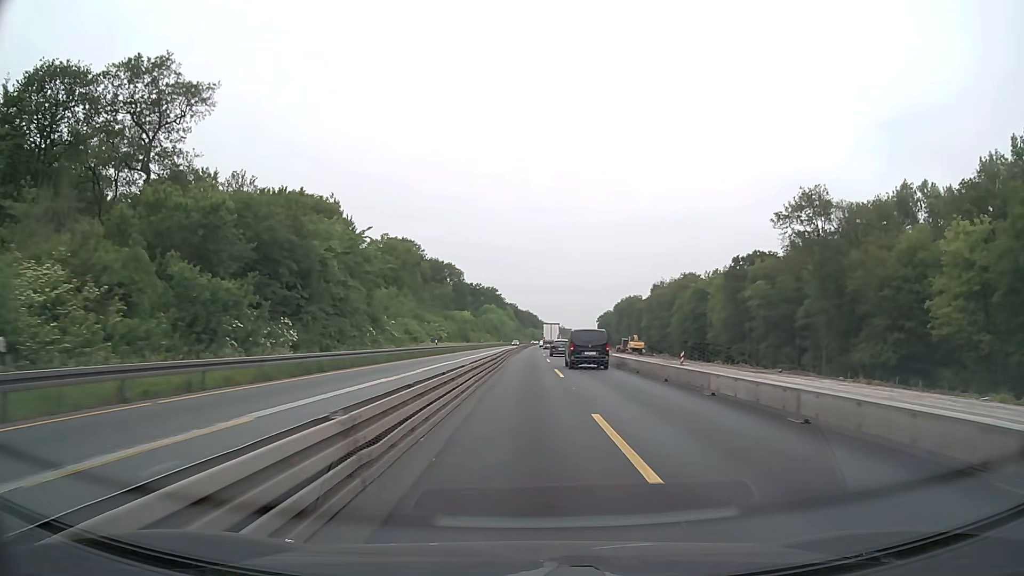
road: motorway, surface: concrete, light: Day
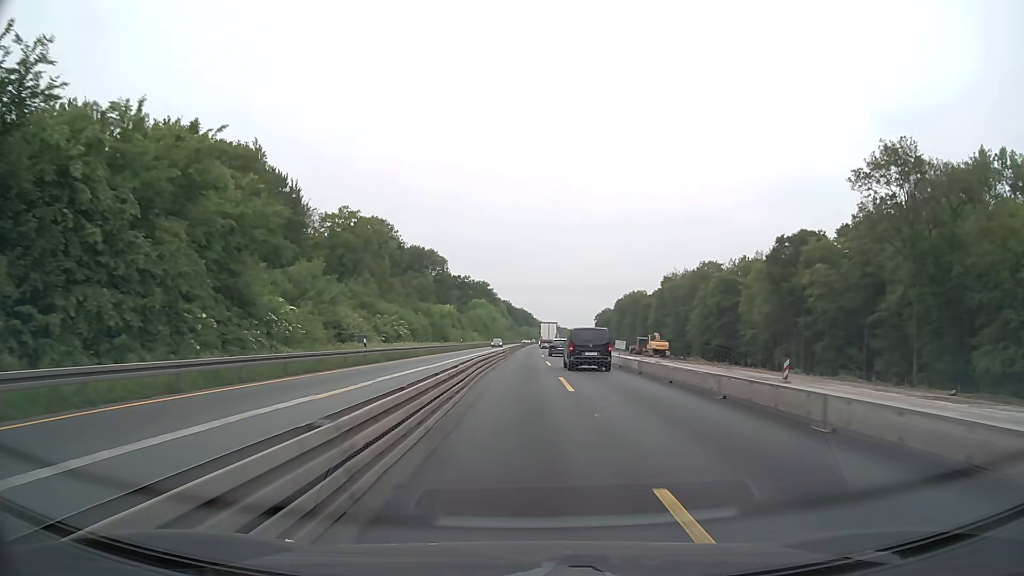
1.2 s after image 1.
(+0.1, +25.4) m; 0°
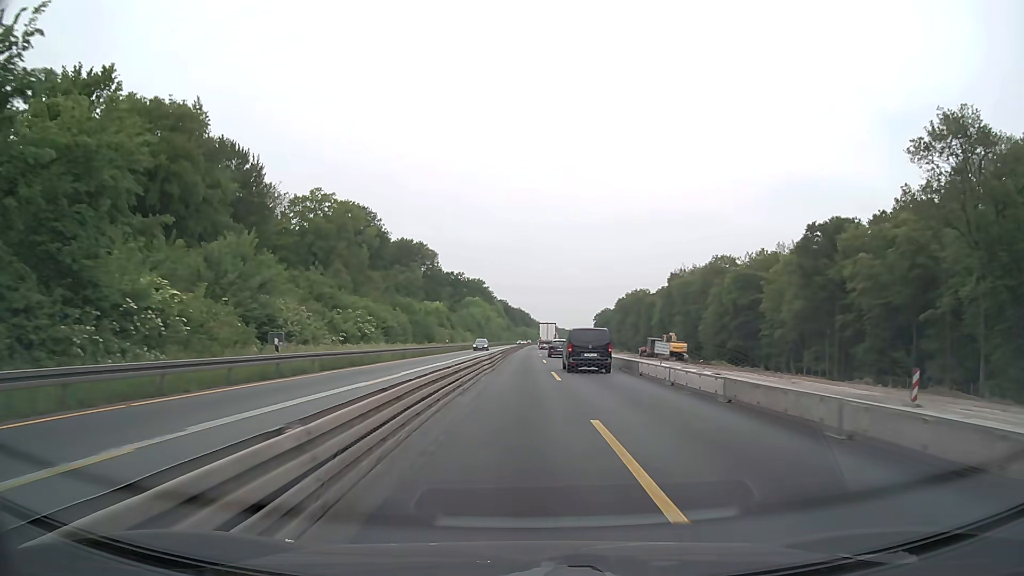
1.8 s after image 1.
(0.0, +12.7) m; 0°
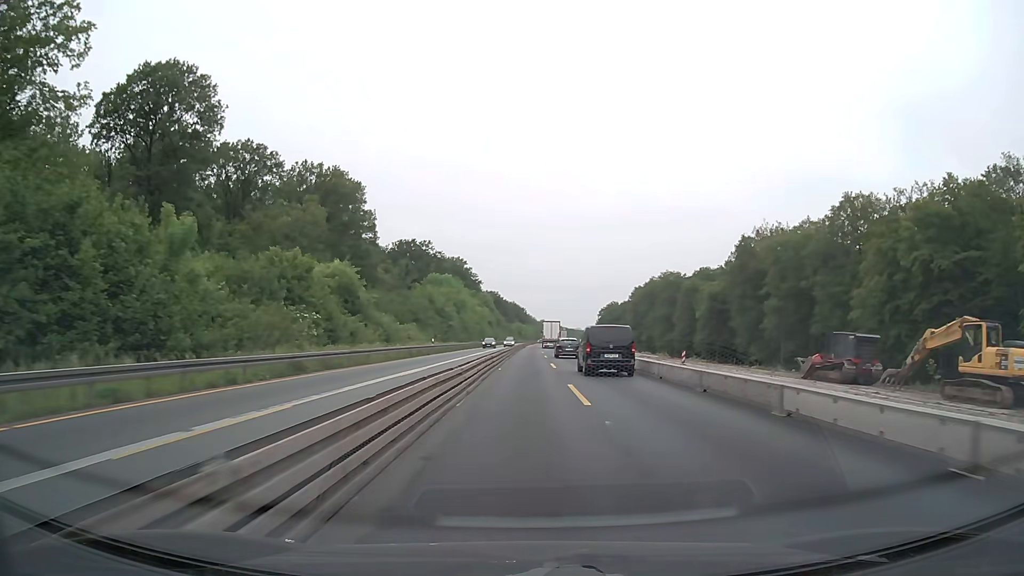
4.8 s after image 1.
(+0.1, +63.6) m; +1°
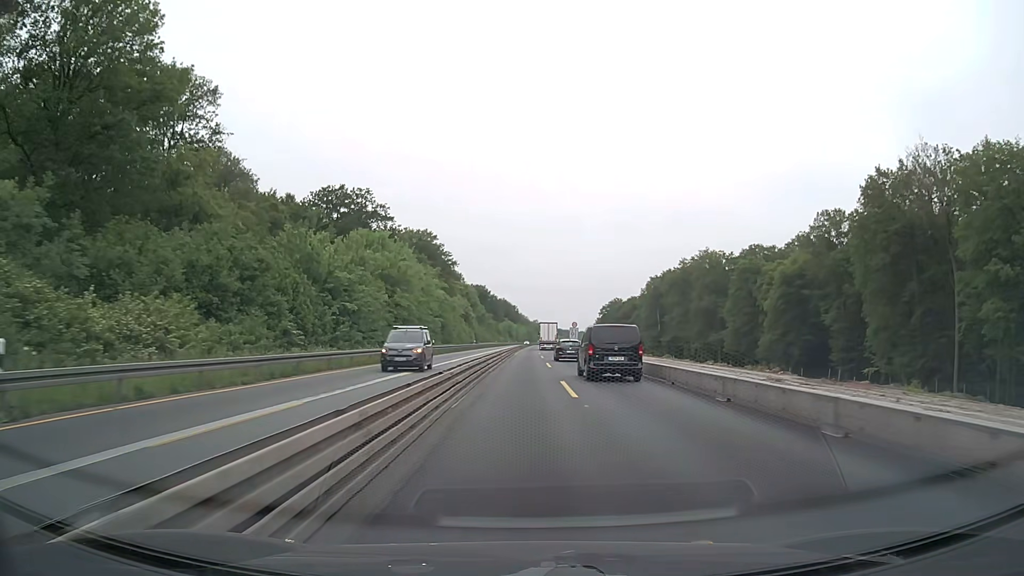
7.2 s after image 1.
(+0.2, +50.9) m; +1°
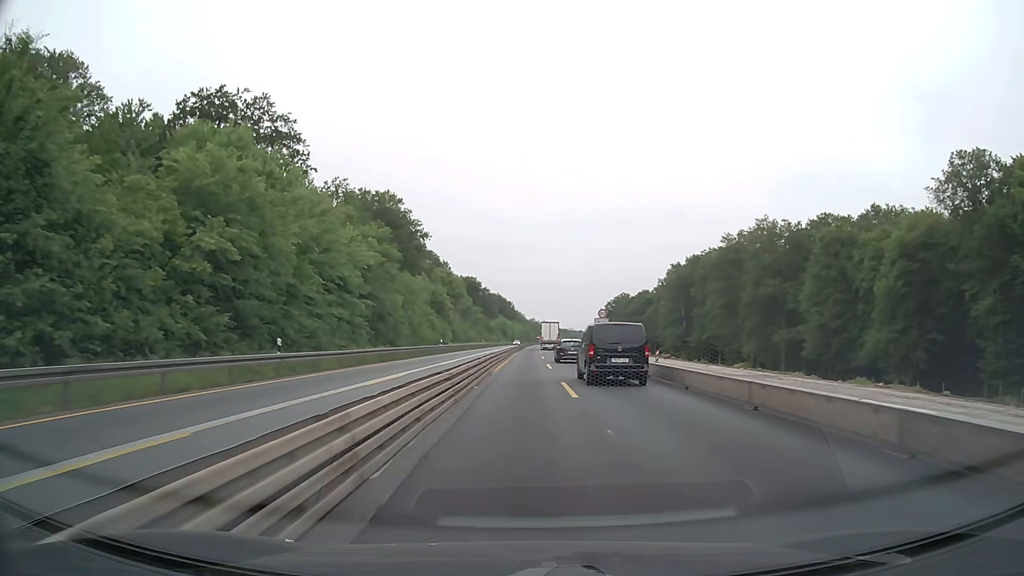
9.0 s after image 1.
(0.0, +38.1) m; 0°
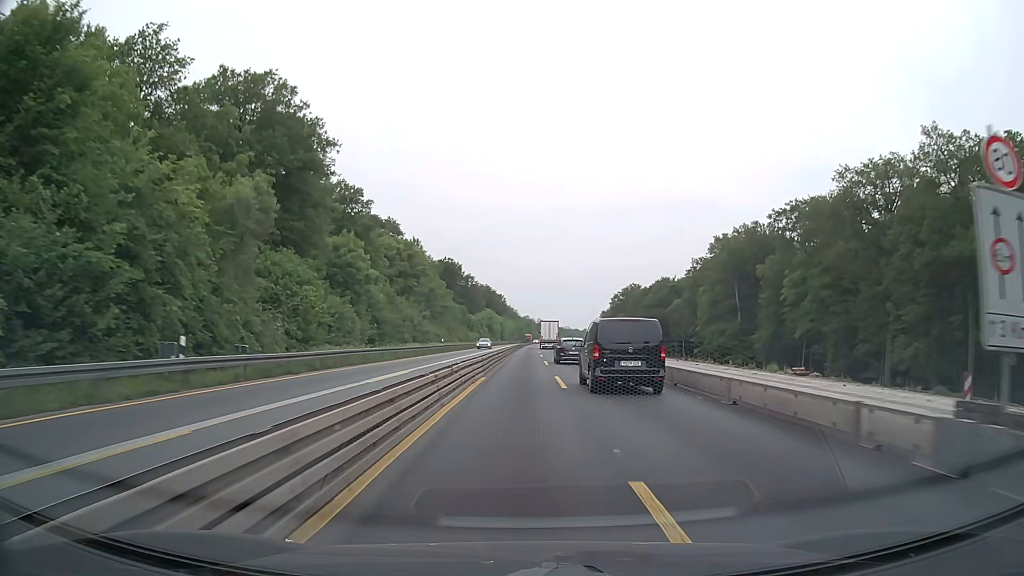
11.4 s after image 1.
(+0.3, +50.9) m; +1°
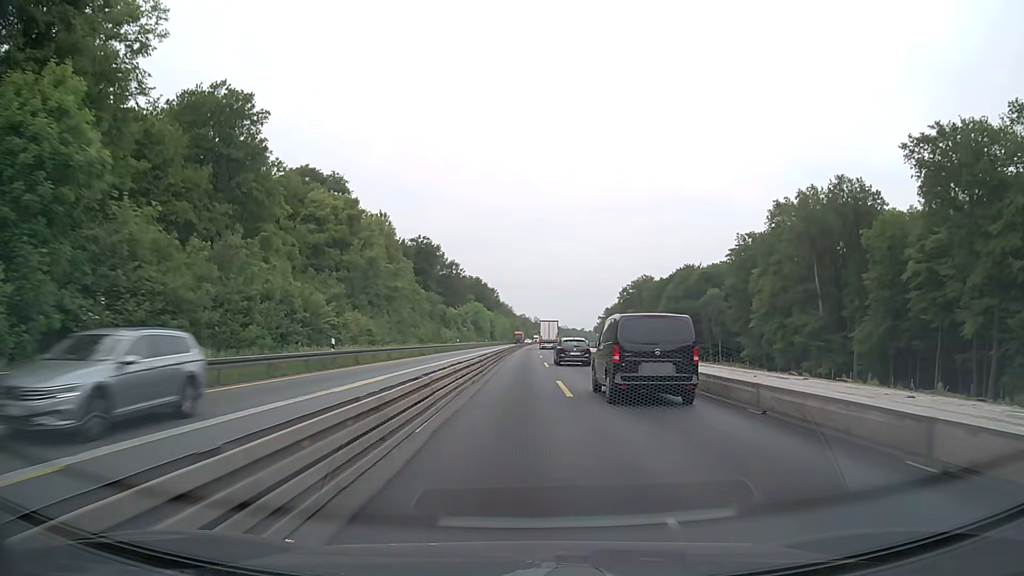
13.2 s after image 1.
(+0.1, +38.2) m; 0°
(0, +10) (0, +20) (0, +30) (0, +40) (0, +50) (0, +60) (0, +70) (0, +80) (0, +90) (0, +100) m
